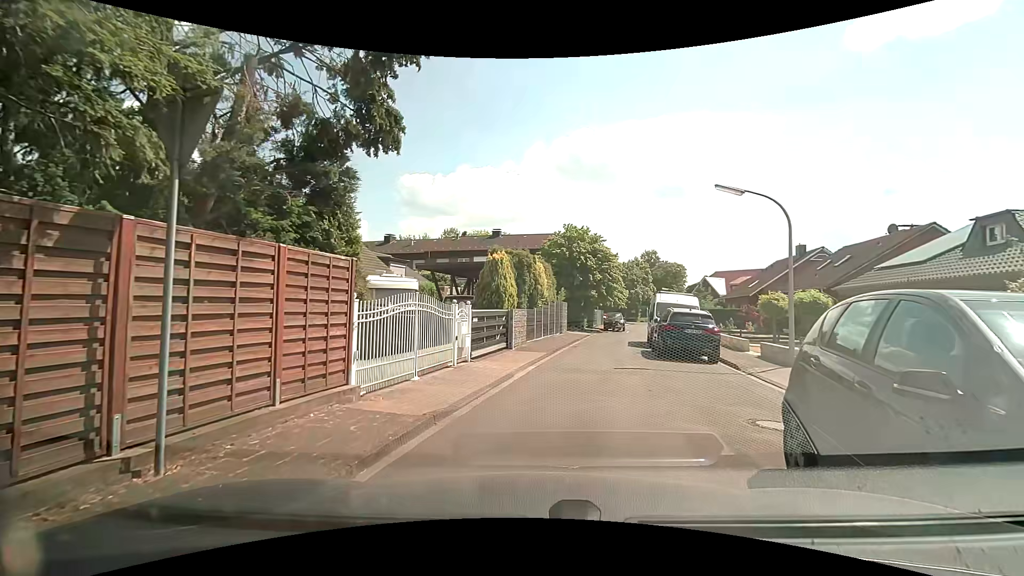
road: residential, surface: asphalt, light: Day
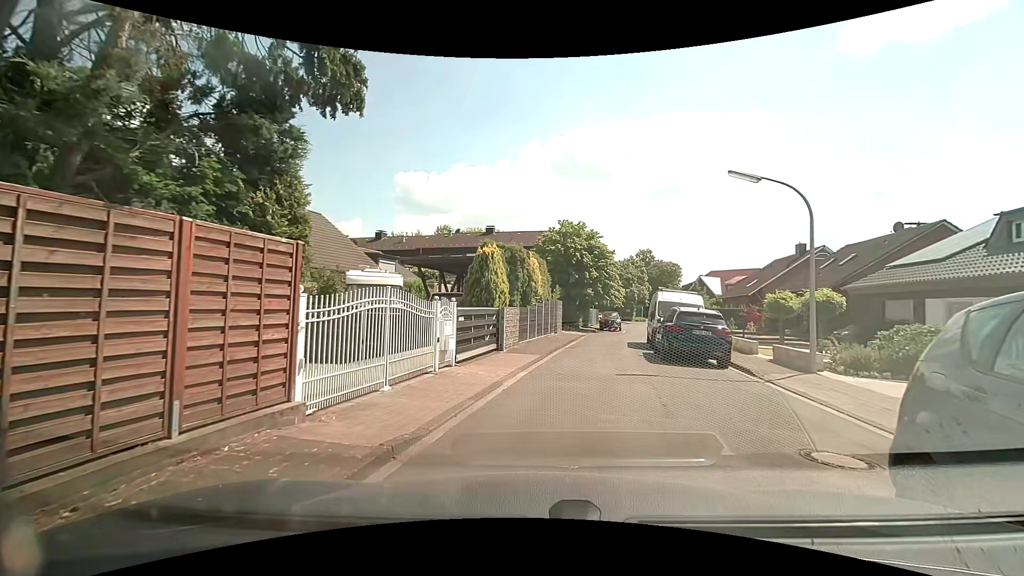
(0.0, +1.5) m; +2°
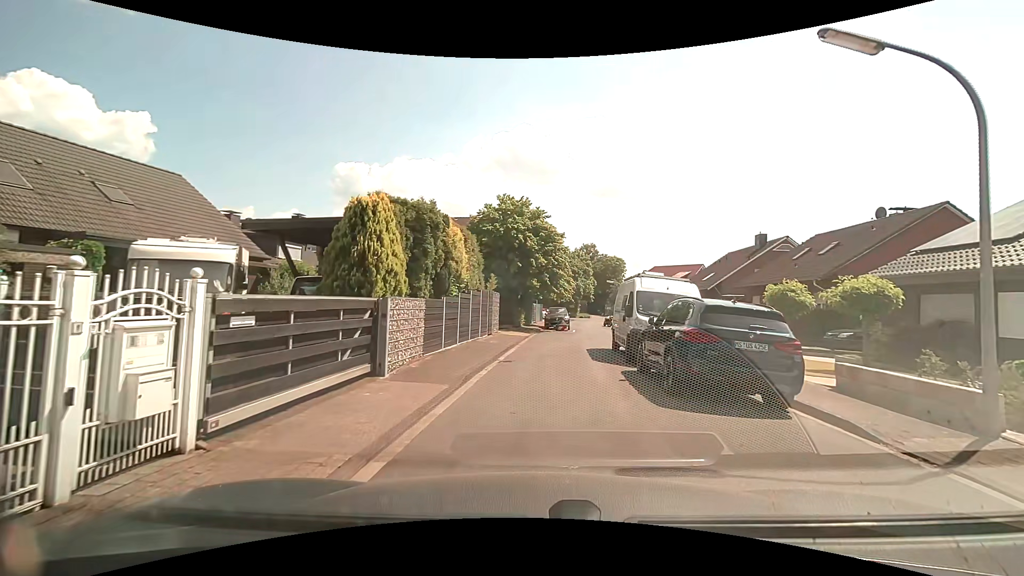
(+0.4, +7.2) m; +7°
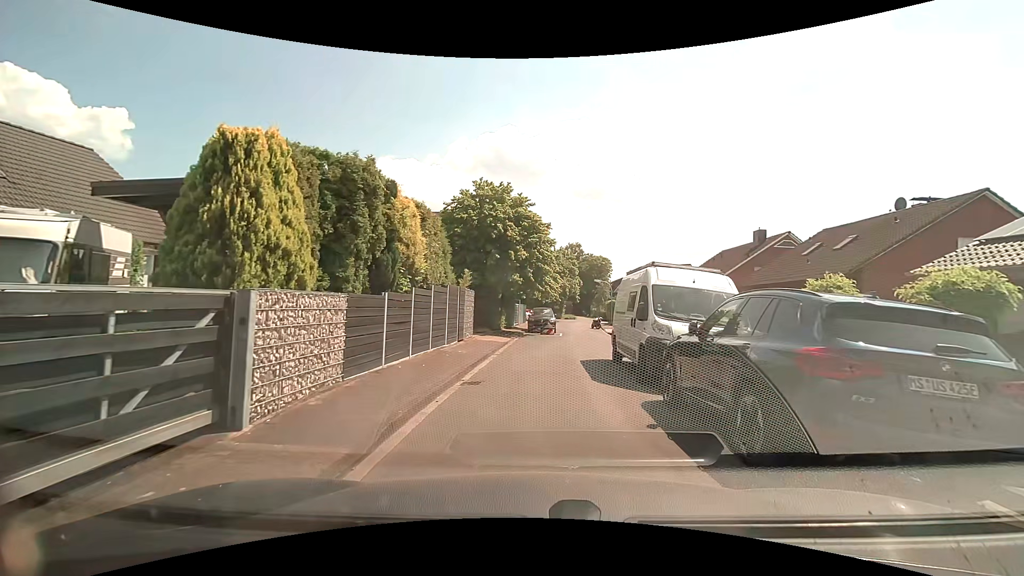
(+0.1, +3.9) m; +1°
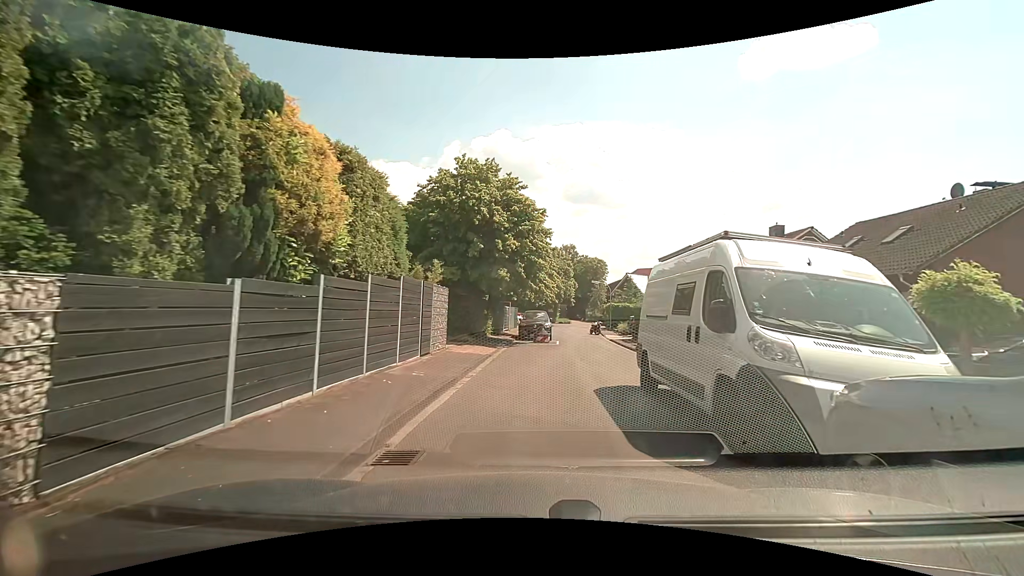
(+0.1, +4.8) m; +1°
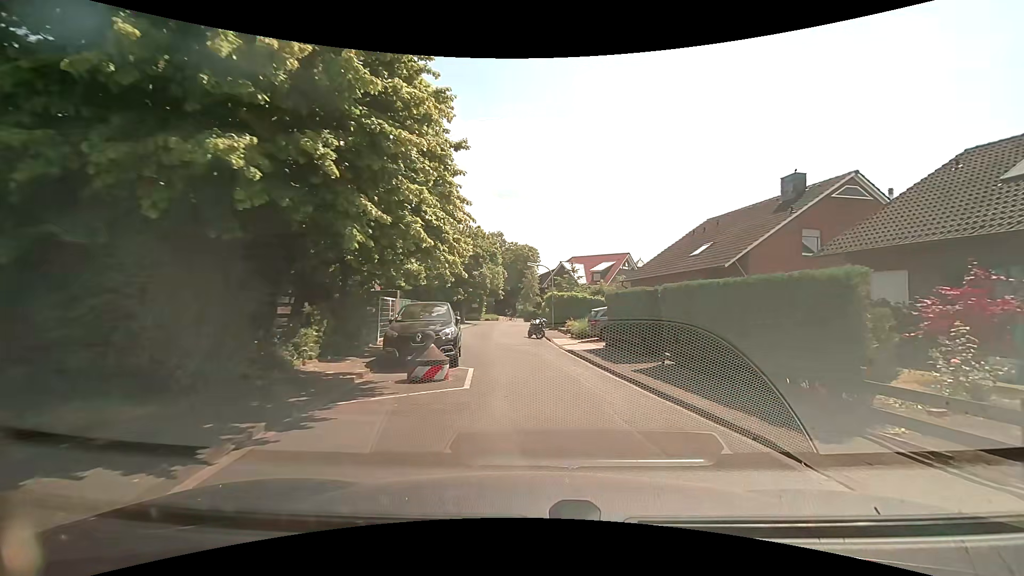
(+0.6, +14.8) m; +8°
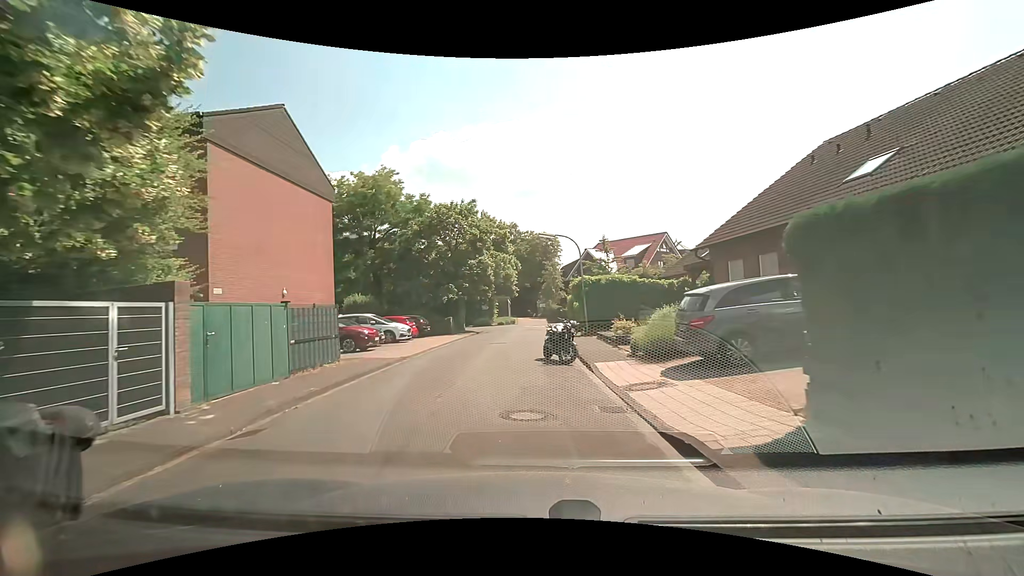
(+0.3, +14.0) m; -3°
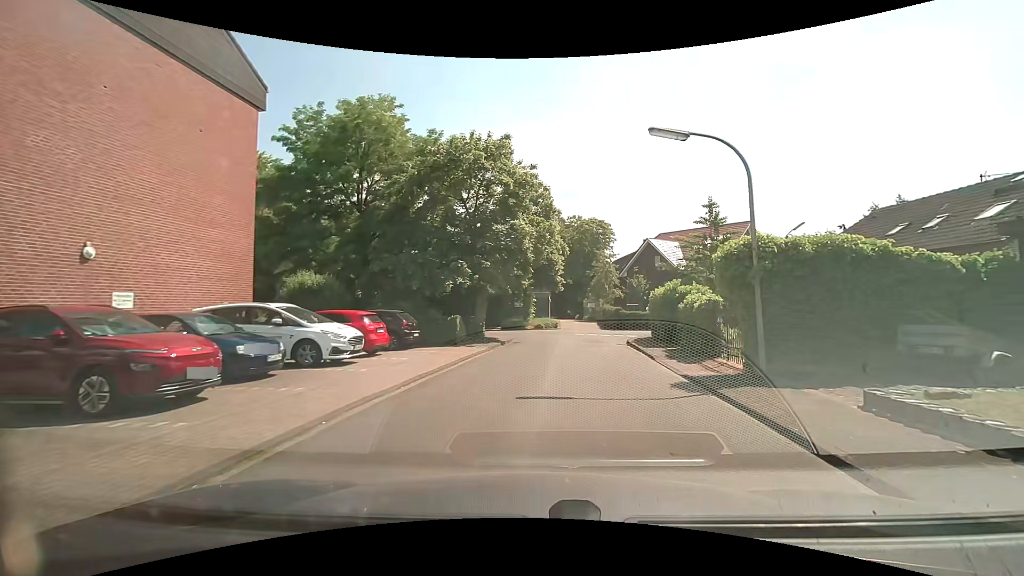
(-1.1, +14.1) m; -4°
(+1, +10) (+2, +20) (+4, +30) (-1, +38) (-10, +40) (-20, +40) (-30, +40) (-40, +40) (-50, +41) (-60, +42) m
